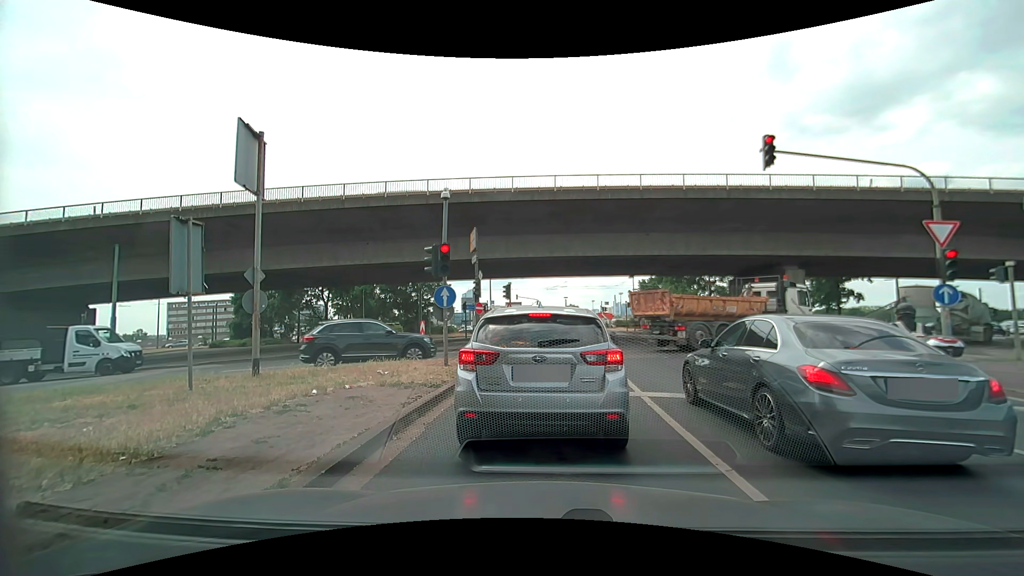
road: primary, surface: asphalt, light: Day
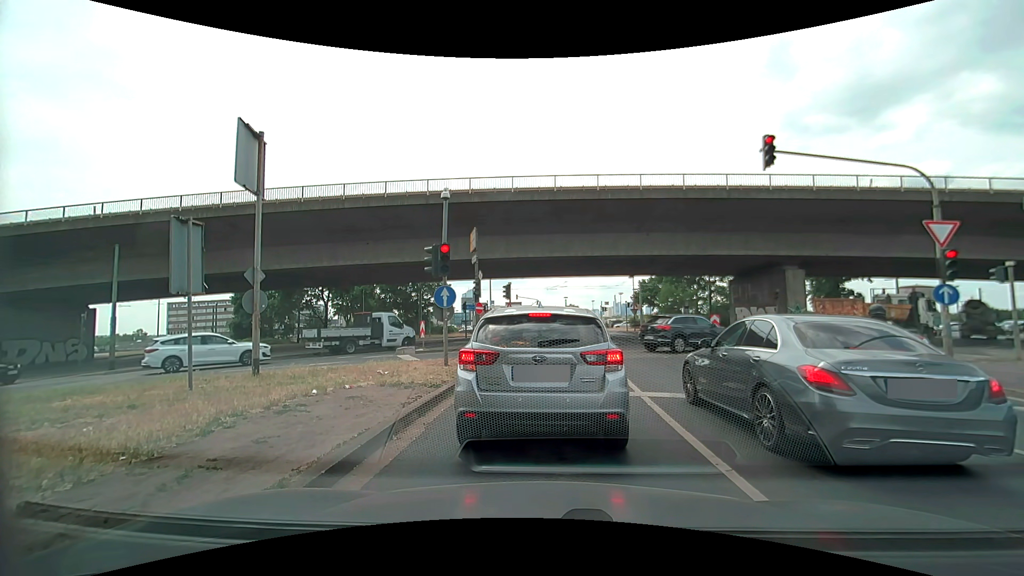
(0.0, 0.0) m; 0°
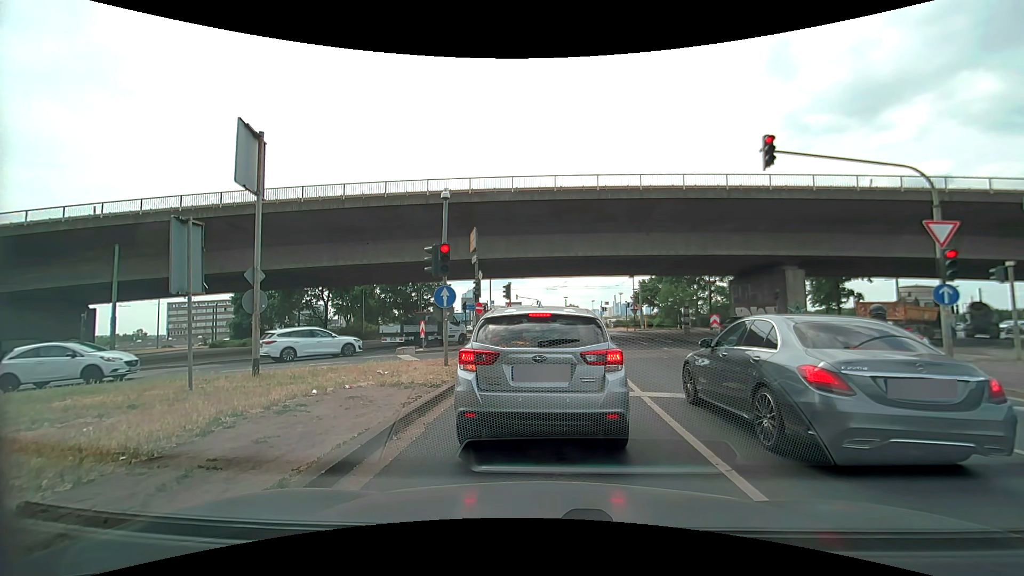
(0.0, 0.0) m; 0°
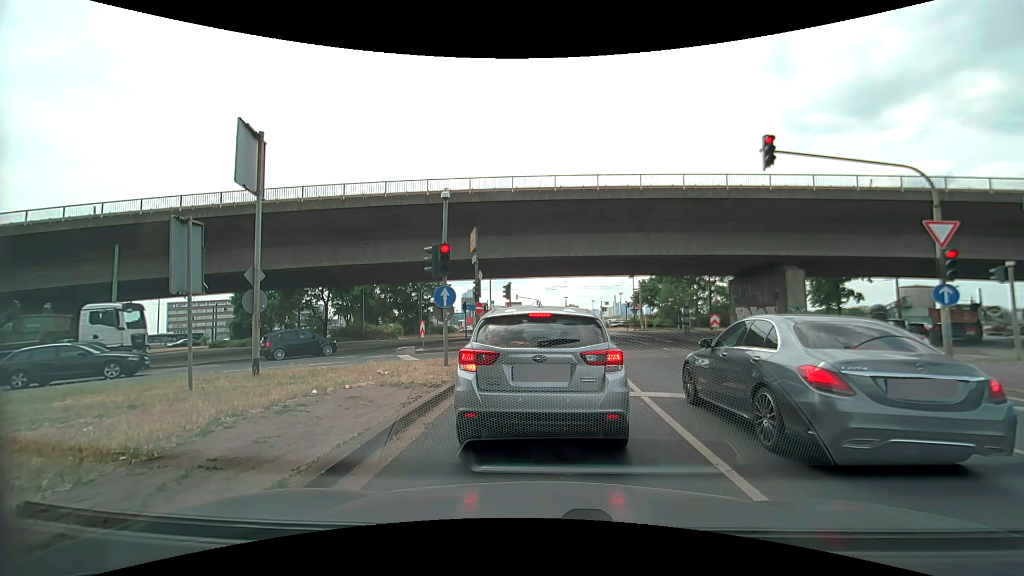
(0.0, 0.0) m; 0°
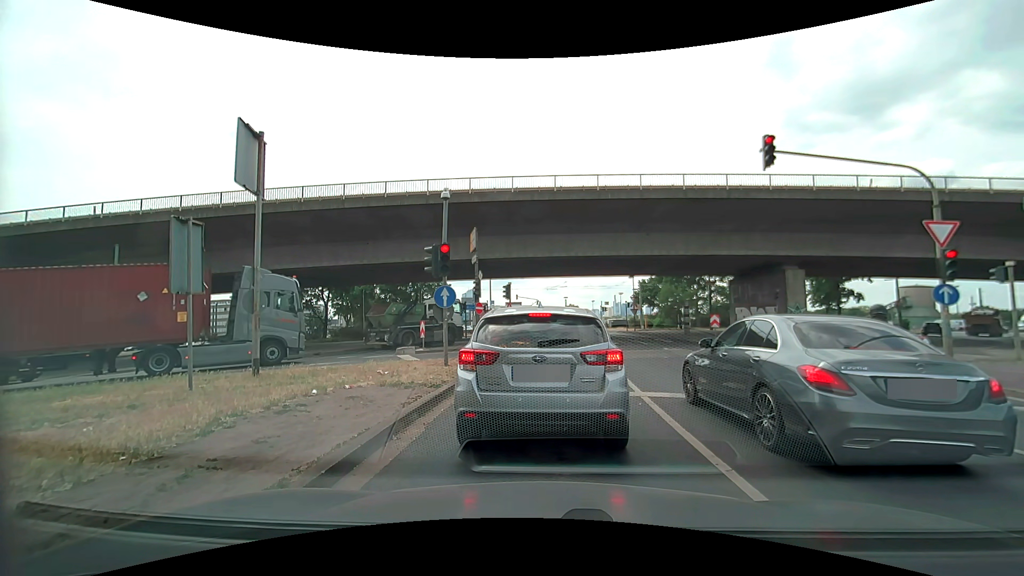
(0.0, 0.0) m; 0°
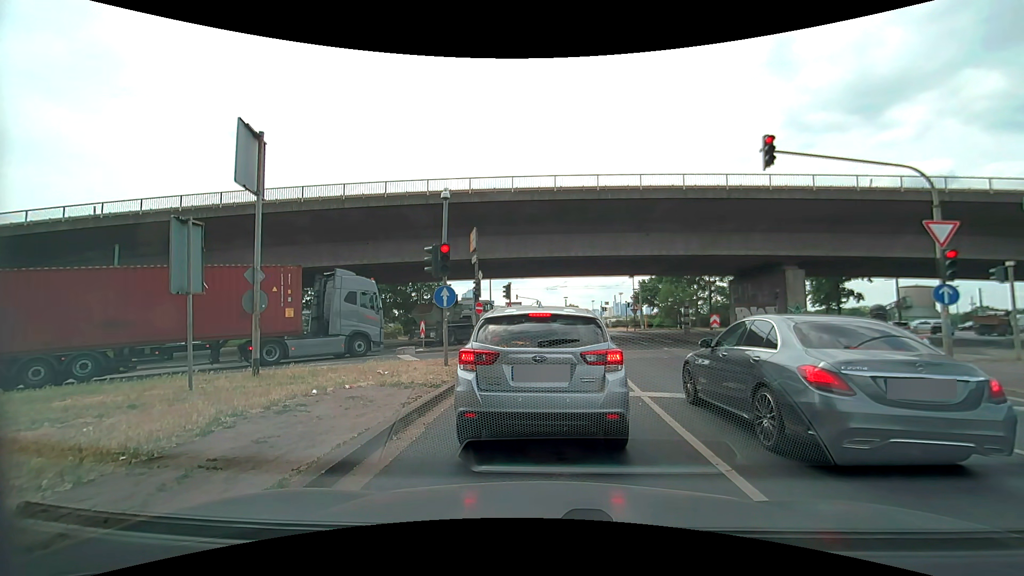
(0.0, 0.0) m; 0°
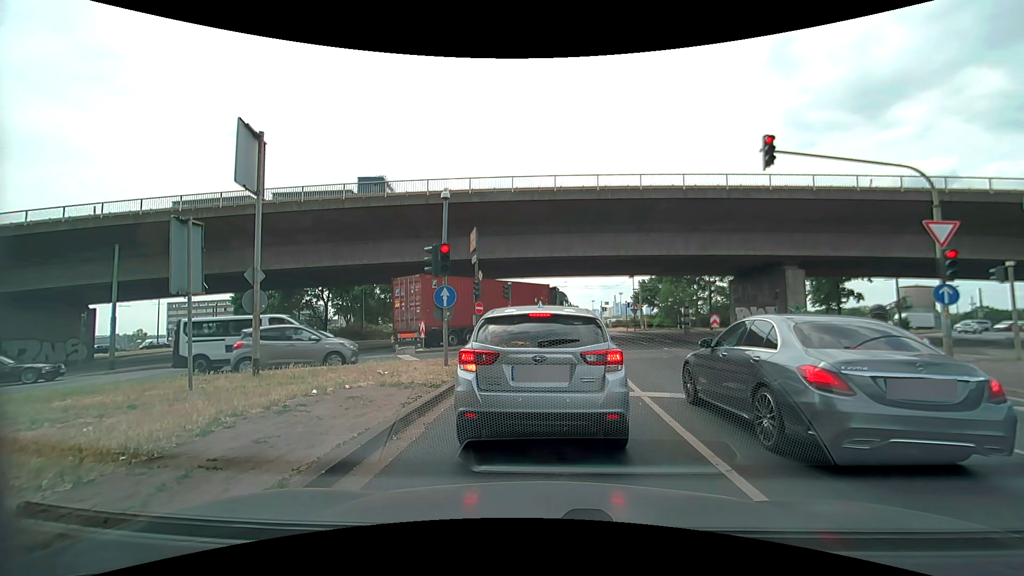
(0.0, 0.0) m; 0°
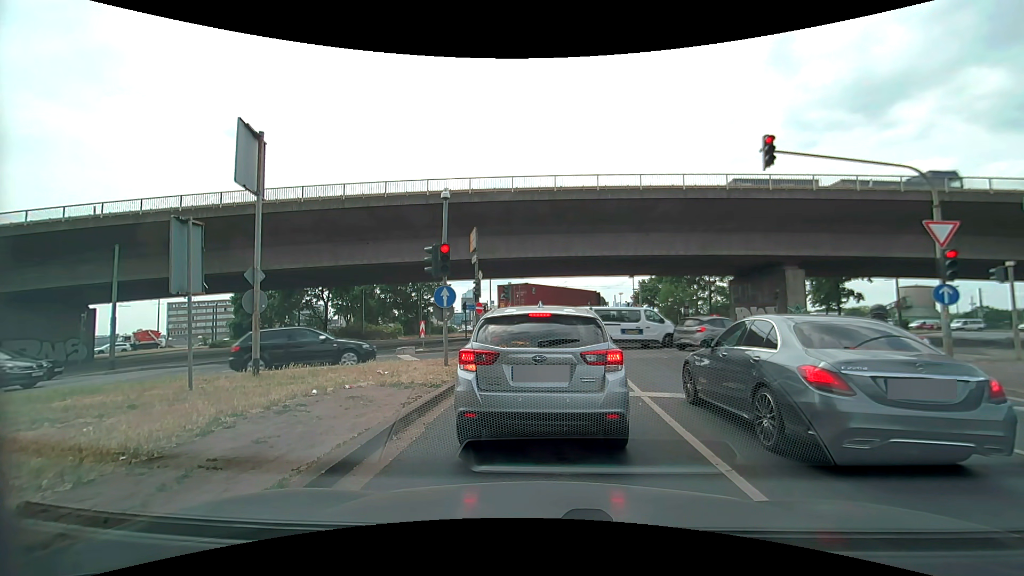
(0.0, 0.0) m; 0°
